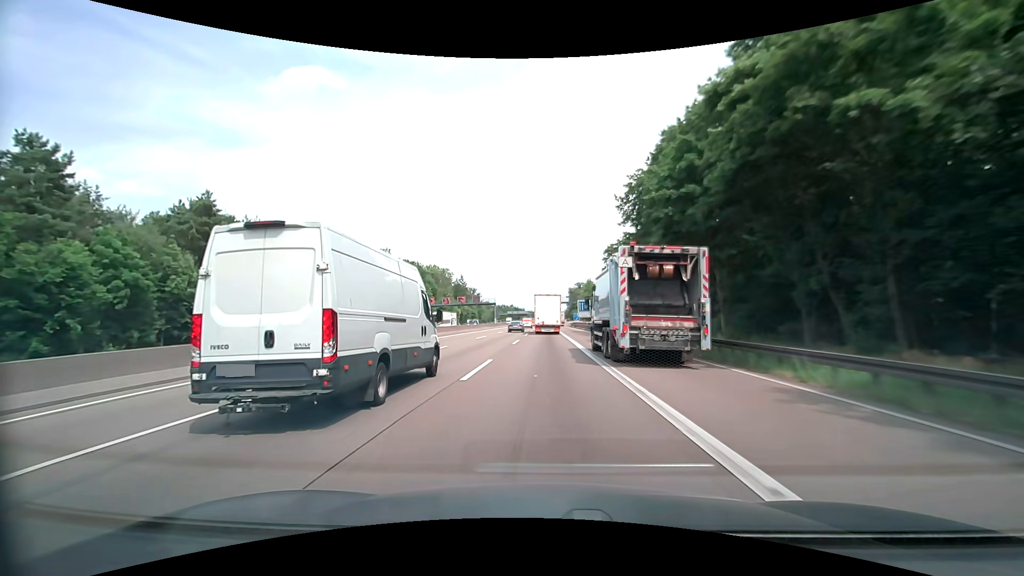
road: motorway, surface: asphalt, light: Day
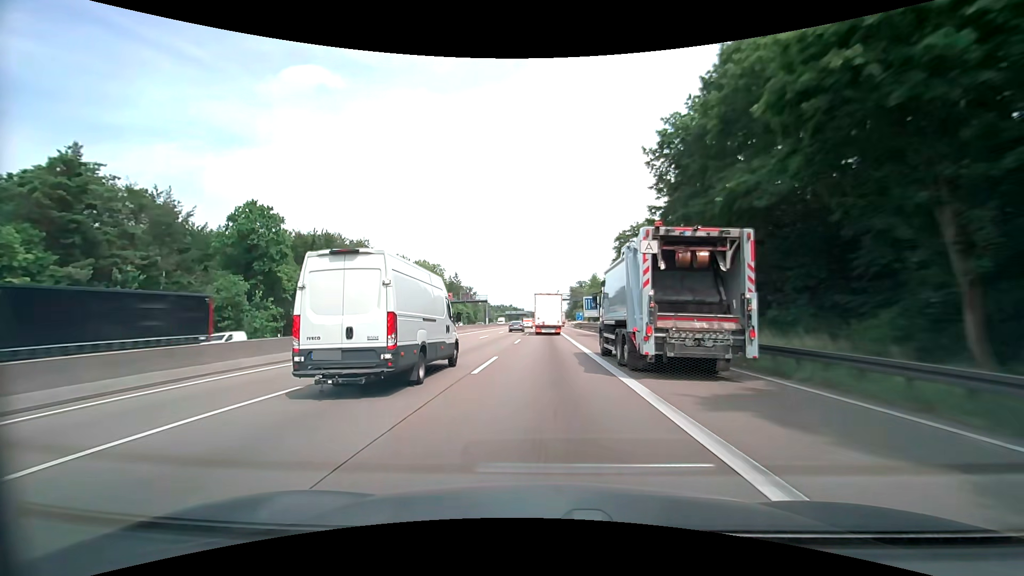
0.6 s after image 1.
(0.0, +16.5) m; 0°
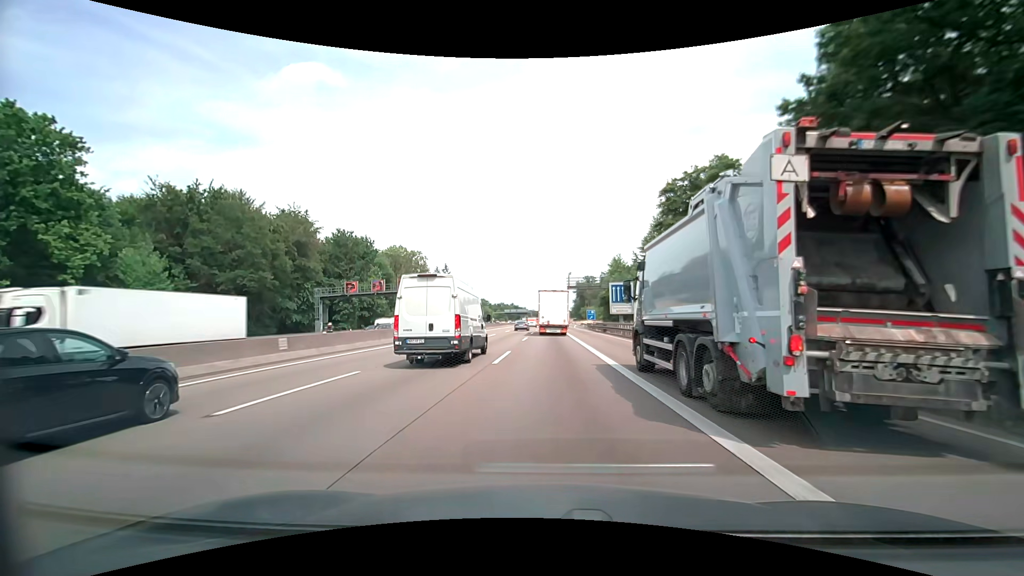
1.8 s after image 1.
(-0.1, +33.1) m; 0°
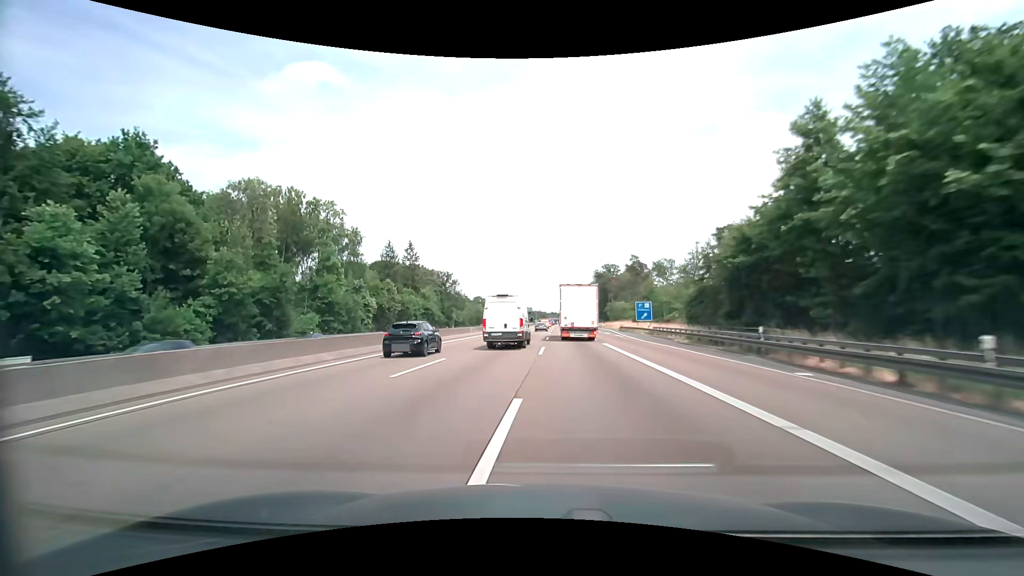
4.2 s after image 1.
(-0.6, +66.8) m; -1°
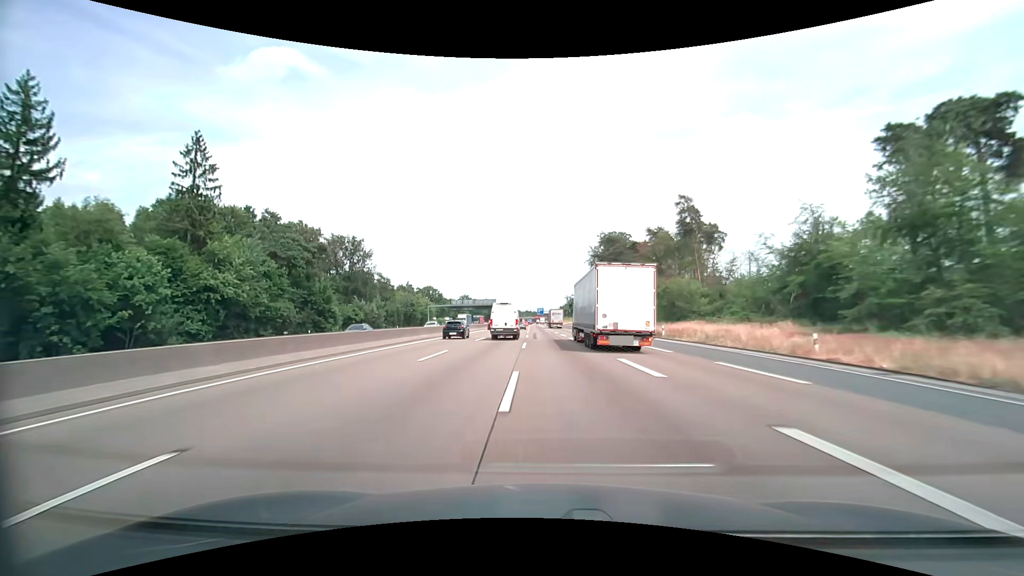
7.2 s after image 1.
(+1.3, +85.0) m; +3°
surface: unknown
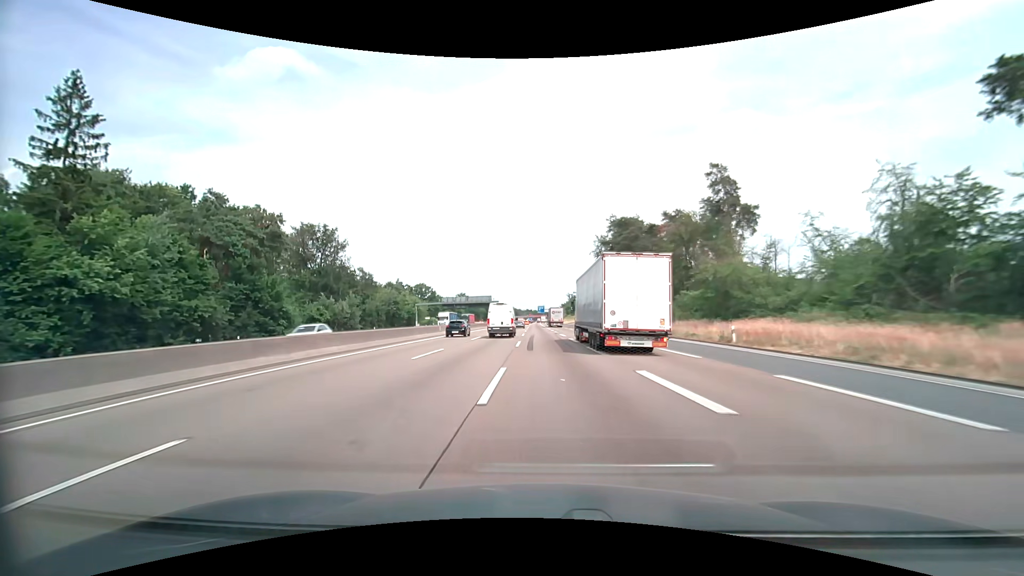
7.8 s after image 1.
(0.0, +17.2) m; 0°
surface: asphalt
